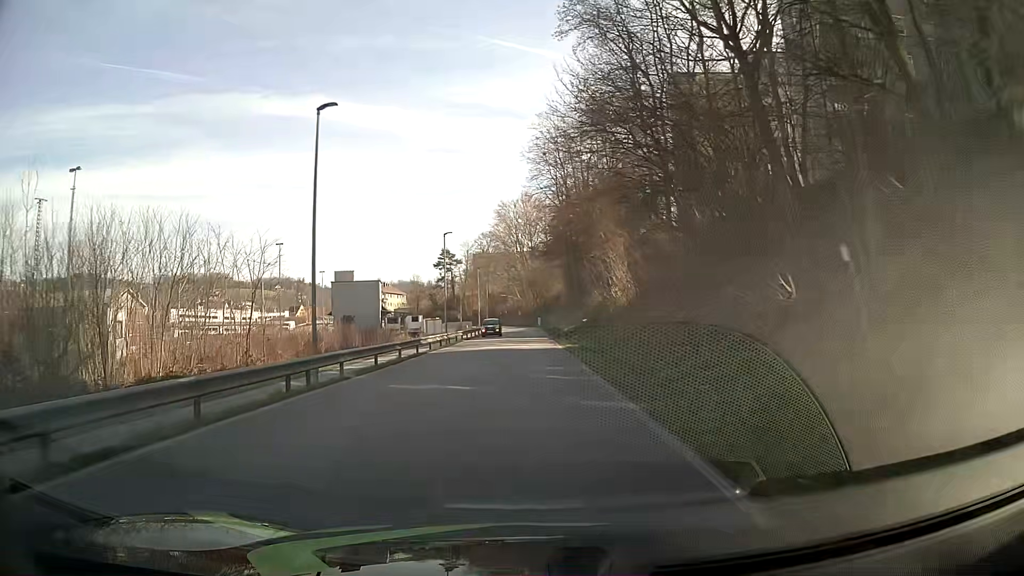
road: residential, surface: asphalt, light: Day
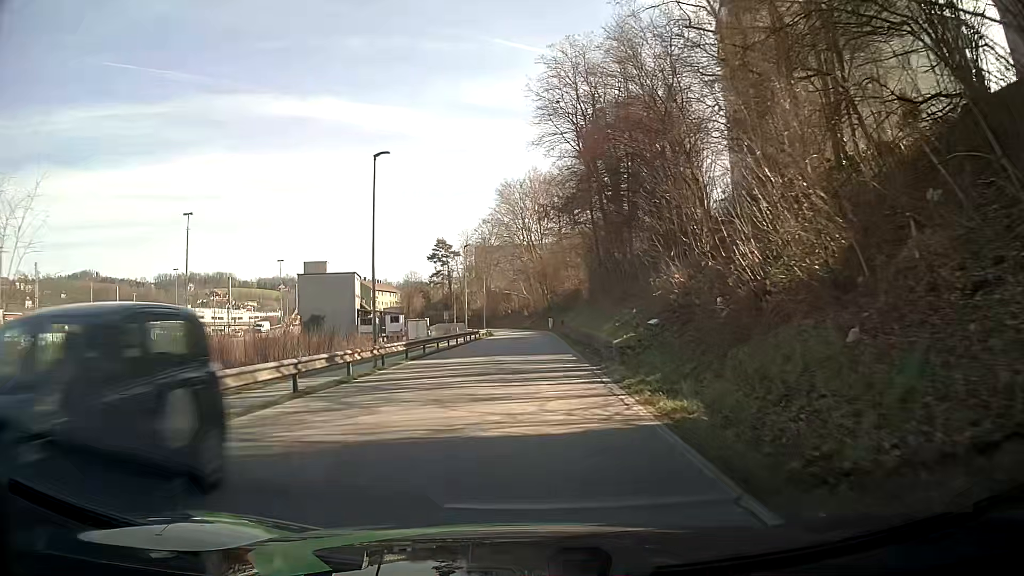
(0.0, +24.1) m; 0°
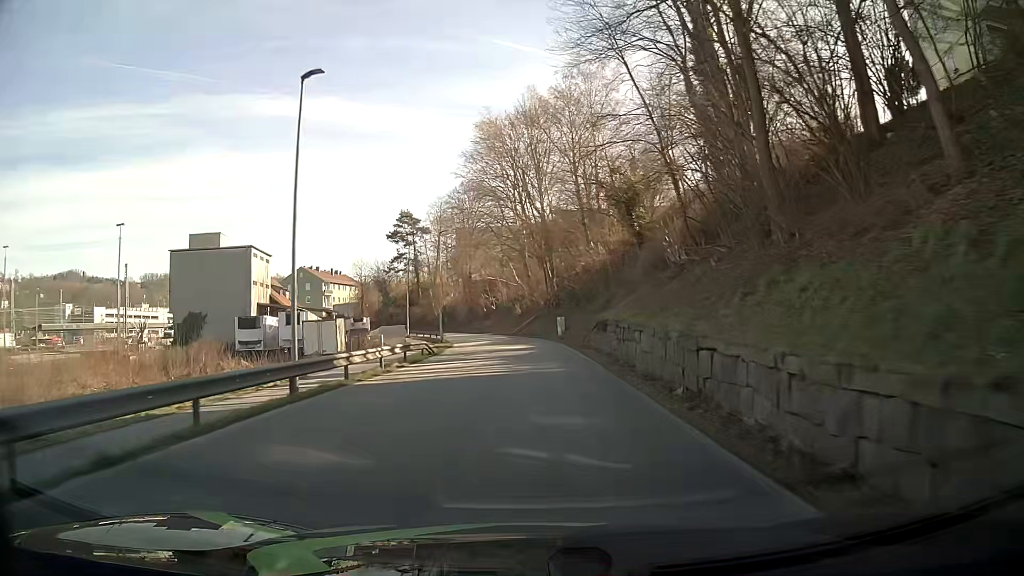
(0.0, +40.8) m; 0°
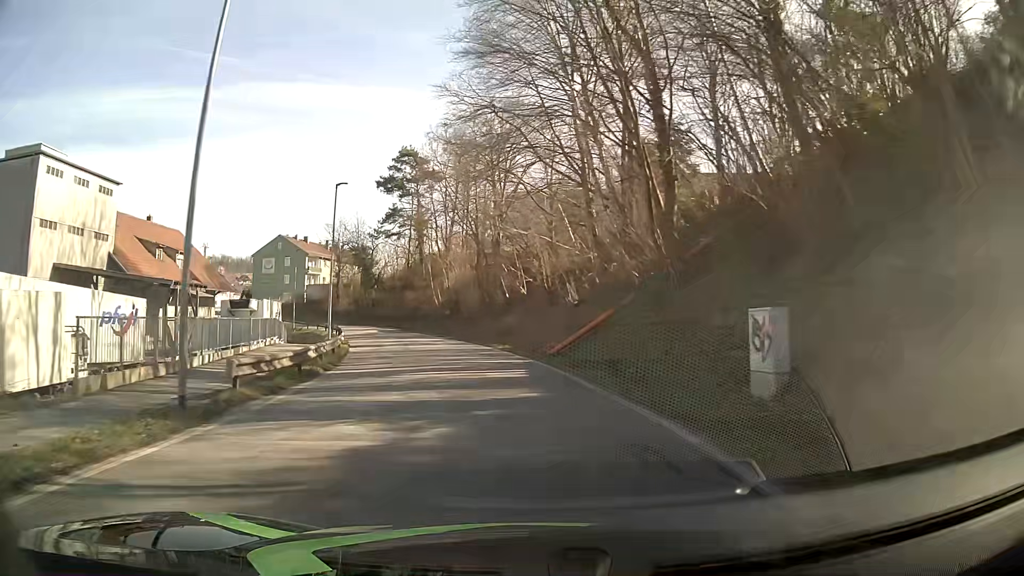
(-0.3, +40.4) m; -4°
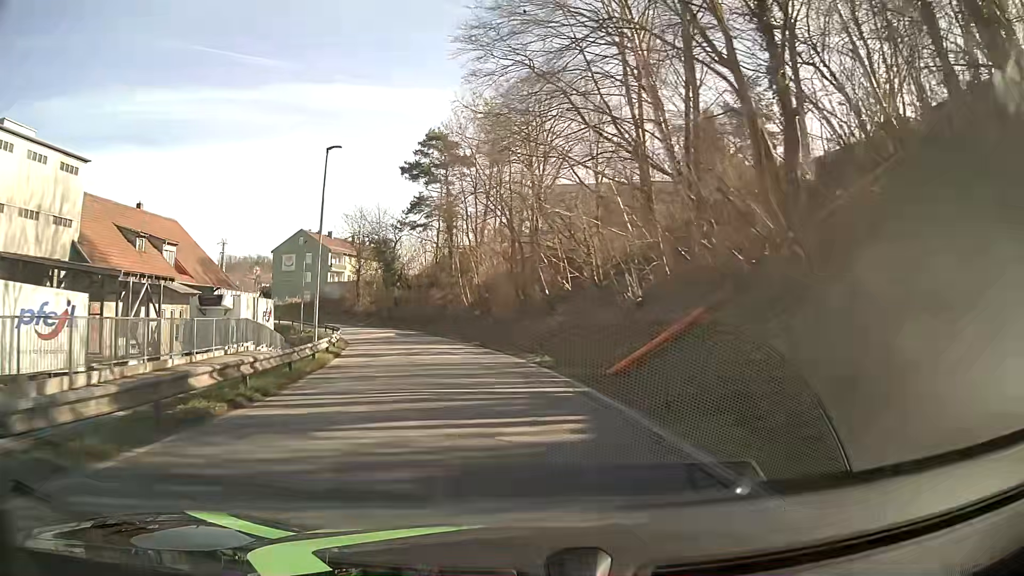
(-0.3, +7.9) m; -4°
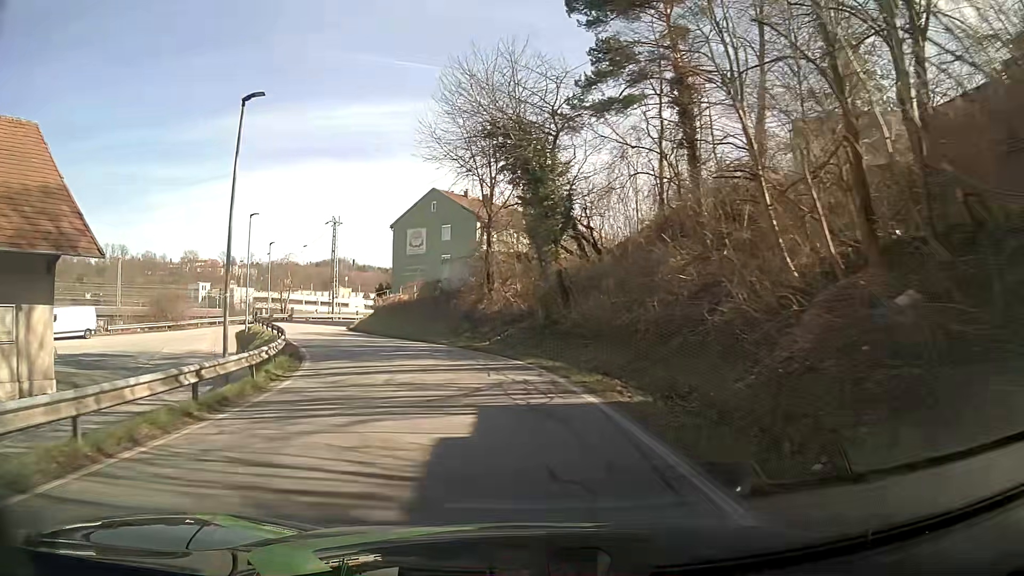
(-5.6, +38.3) m; -18°
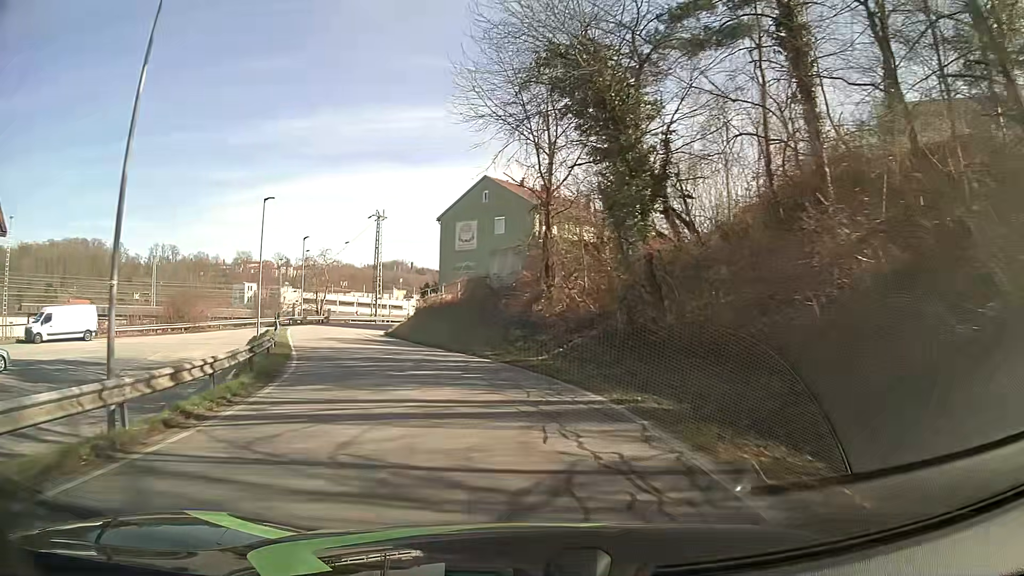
(-0.3, +7.3) m; -5°
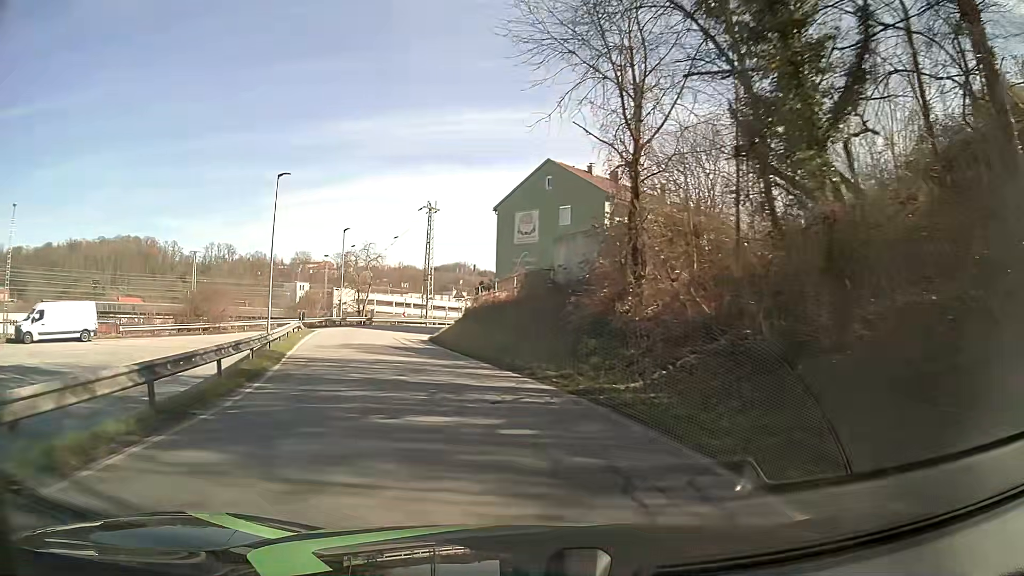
(-0.3, +7.1) m; -5°
